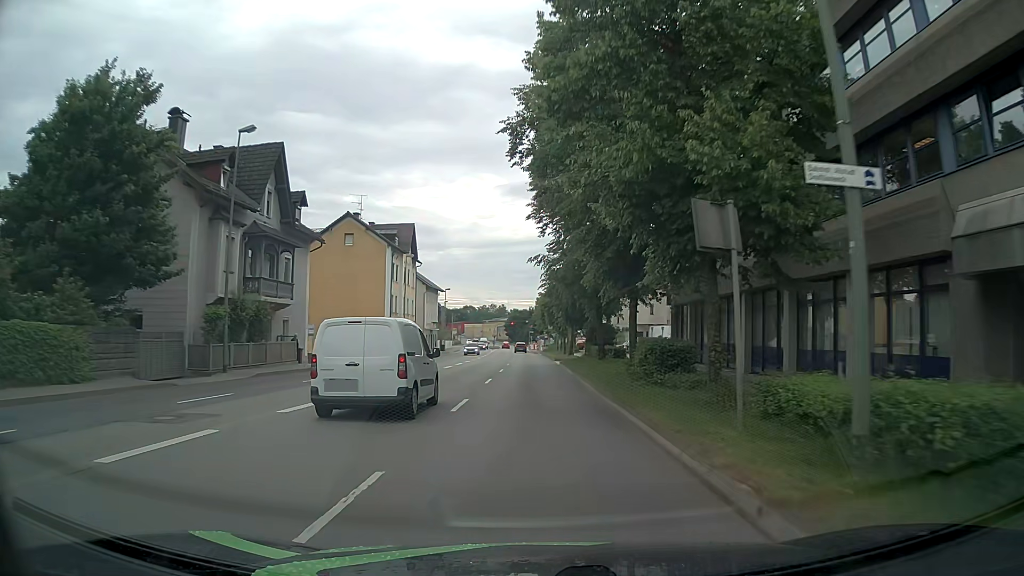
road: primary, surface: asphalt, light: Day
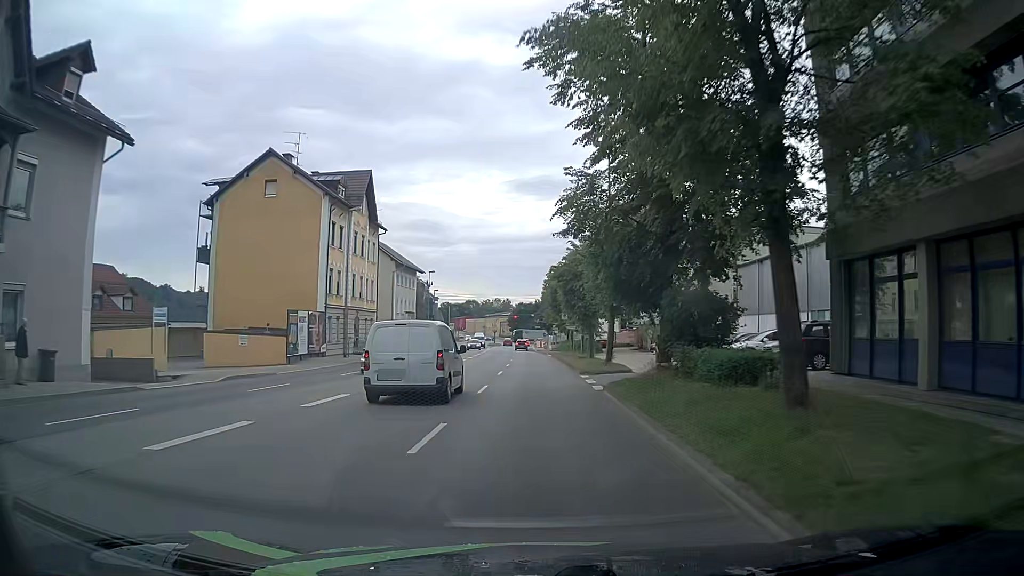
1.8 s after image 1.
(-0.1, +23.1) m; -1°
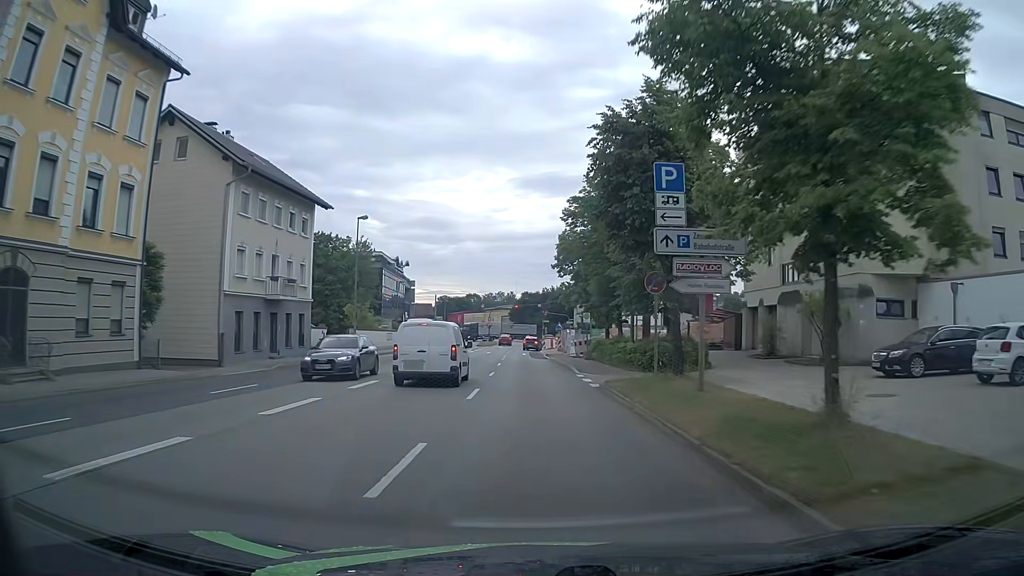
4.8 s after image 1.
(0.0, +38.4) m; 0°
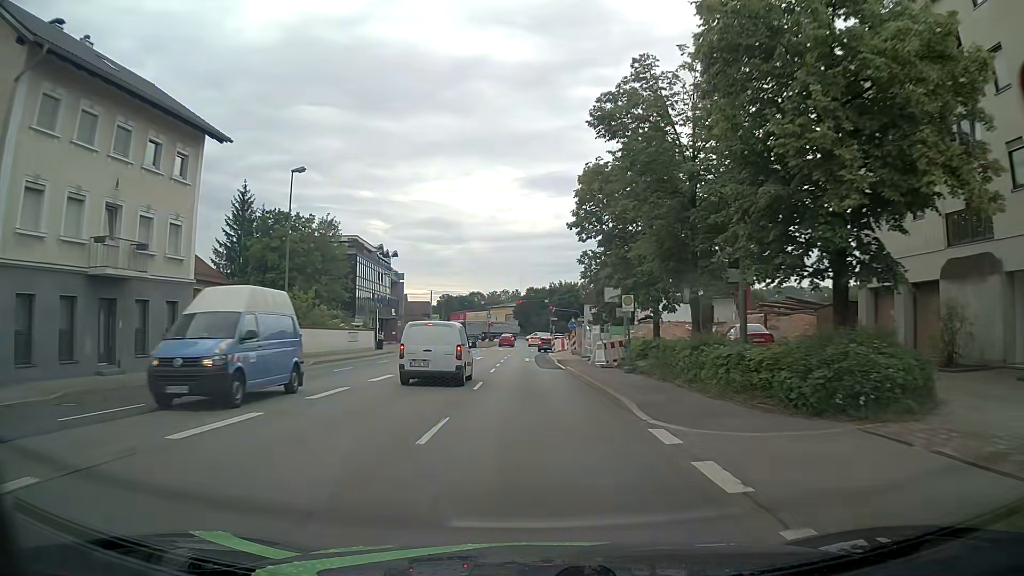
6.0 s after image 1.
(-0.1, +15.3) m; -1°
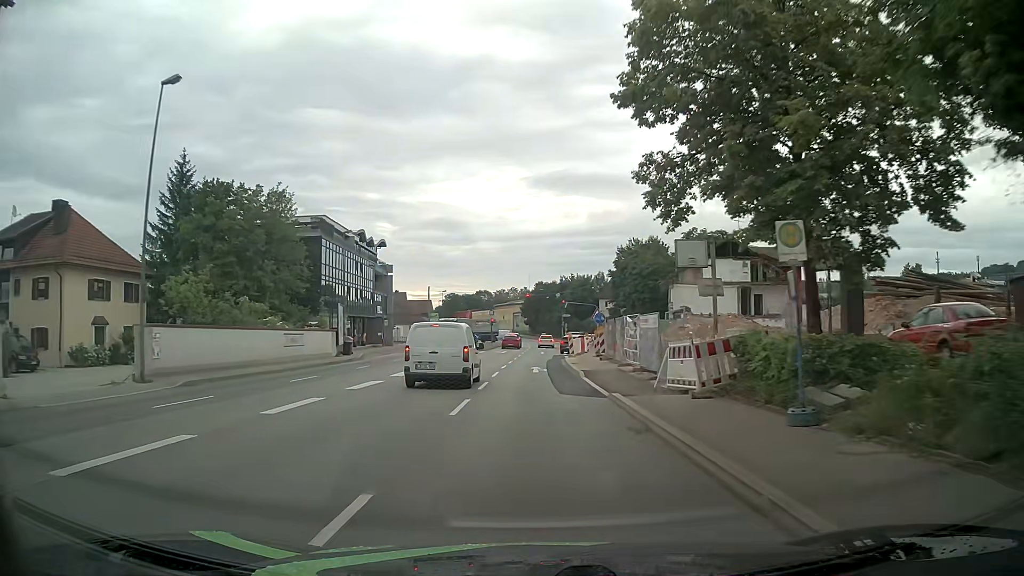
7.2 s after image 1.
(-0.2, +14.6) m; -1°
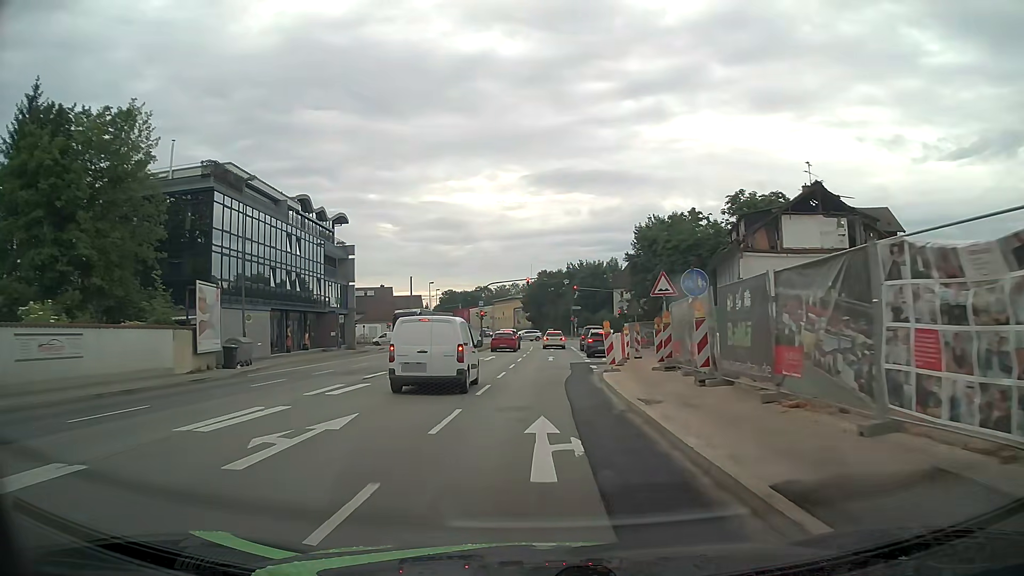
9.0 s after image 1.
(0.0, +20.5) m; 0°
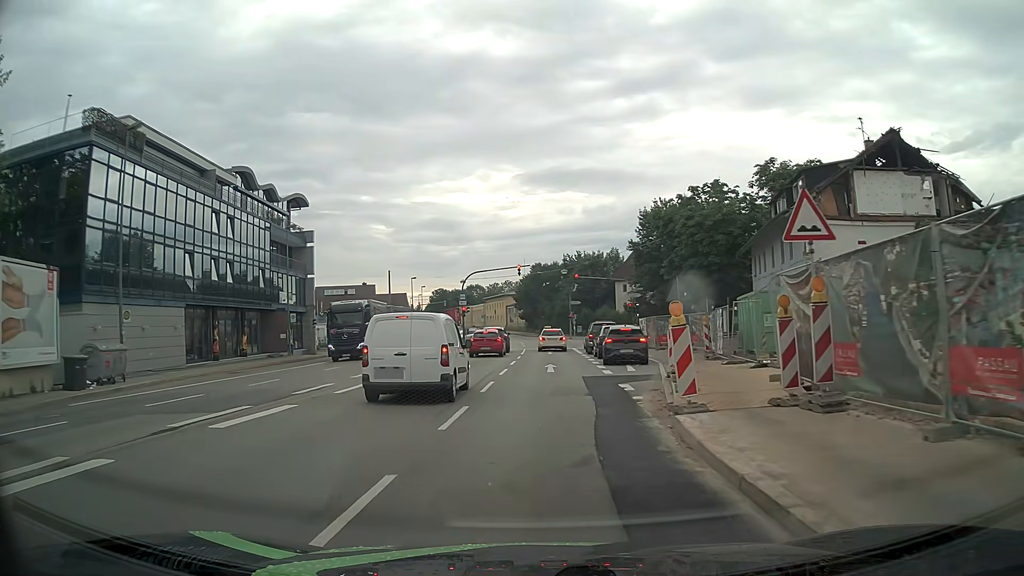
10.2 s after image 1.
(+0.1, +11.4) m; +1°
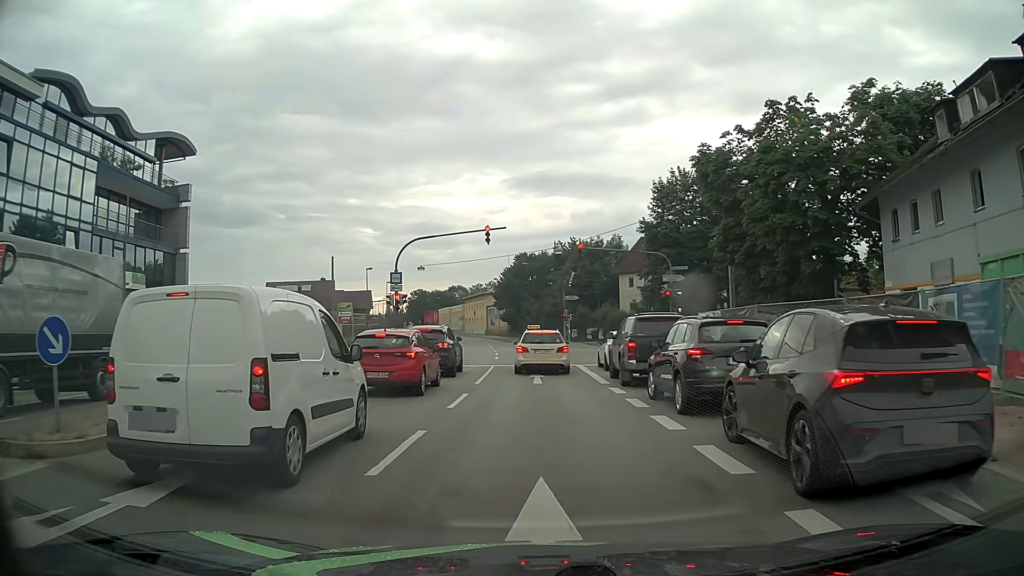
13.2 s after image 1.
(+0.3, +20.7) m; +1°
(0, +10) (0, +20) (0, +30) (-1, +40) (-1, +50) (-2, +60) (-3, +70) (-4, +80) (-5, +90) (-7, +100) m
